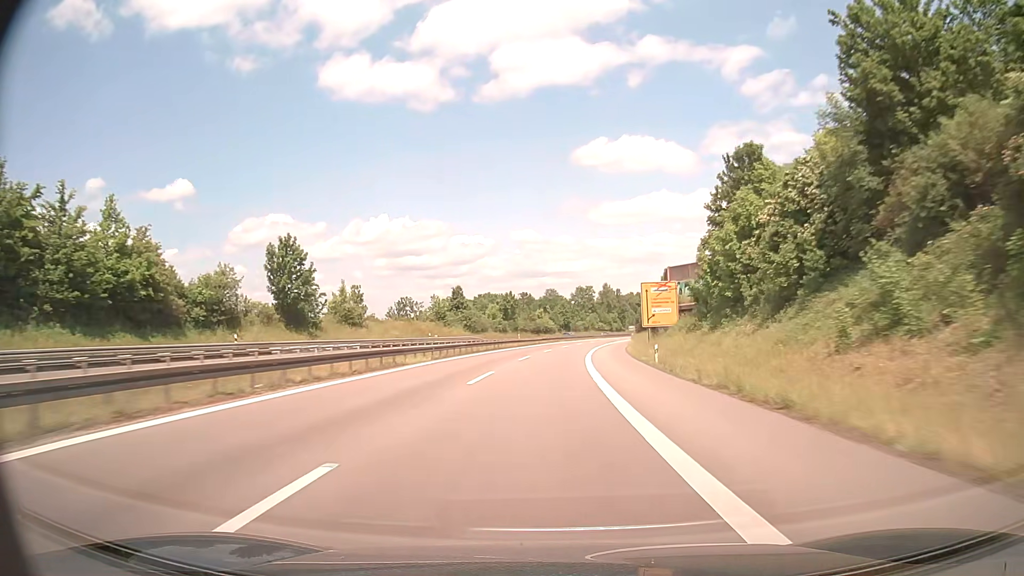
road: trunk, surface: asphalt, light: Day
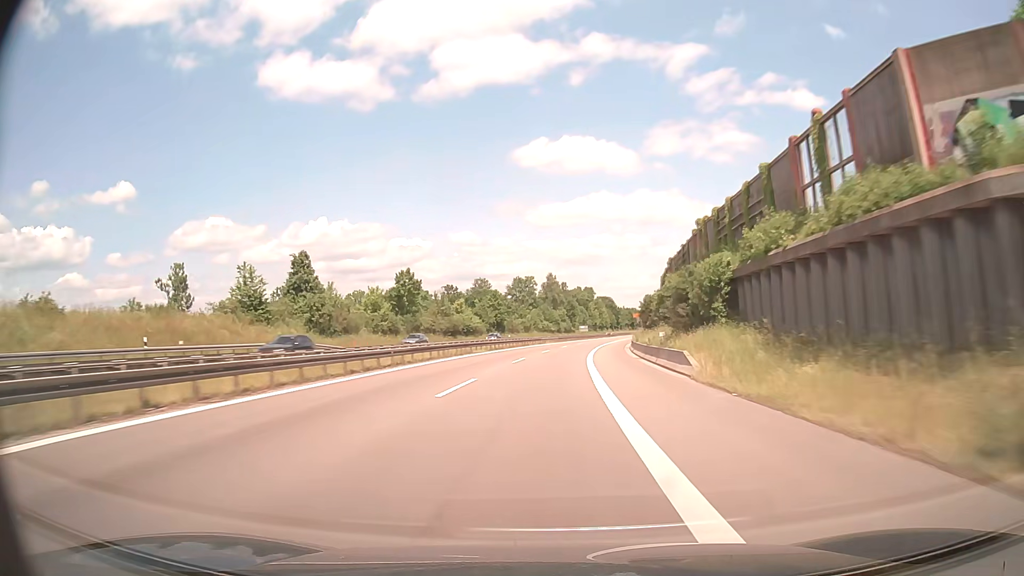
(+2.9, +58.0) m; +5°
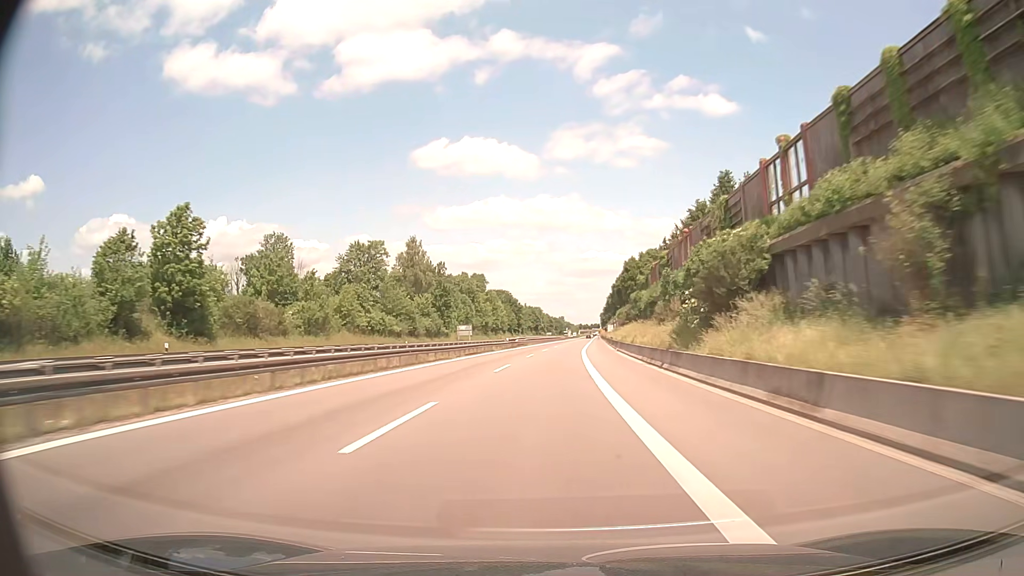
(+7.8, +96.6) m; +9°
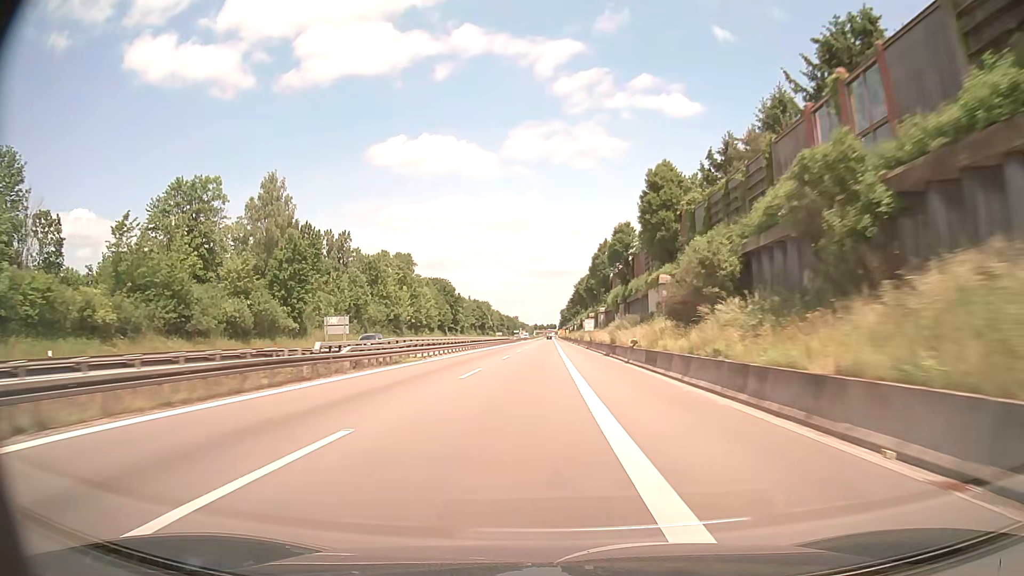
(+2.4, +58.2) m; +4°
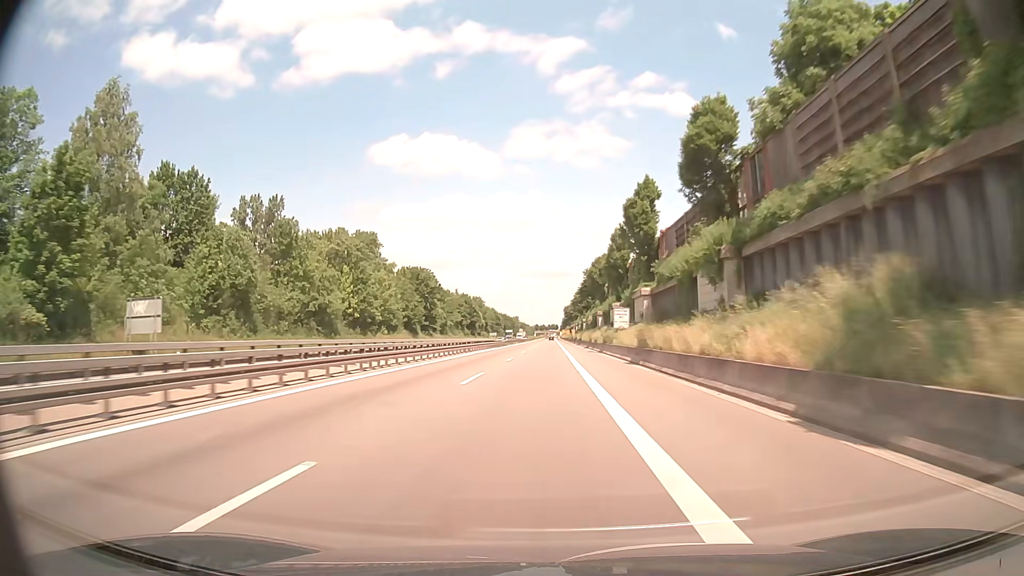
(-0.1, +38.6) m; 0°
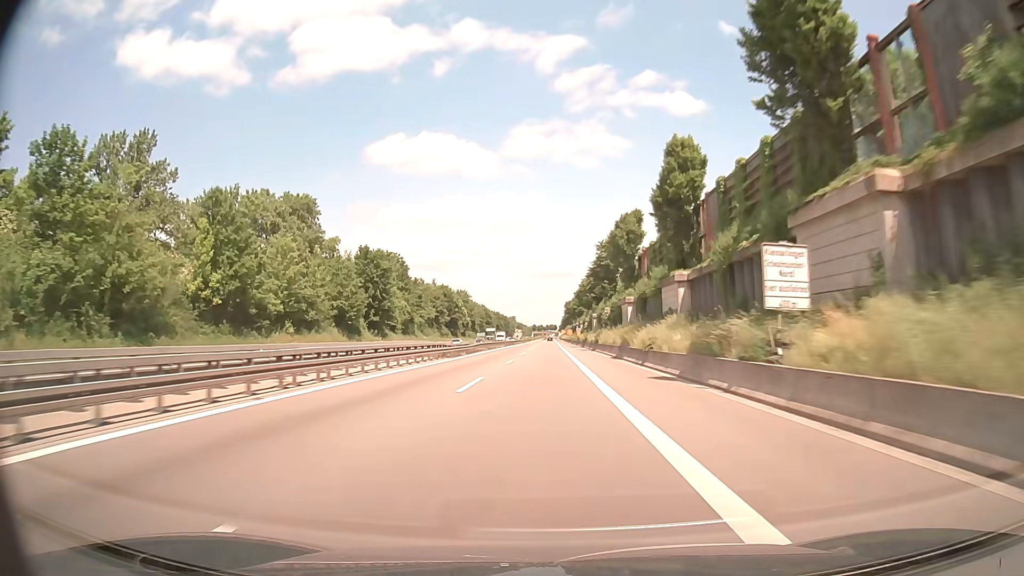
(0.0, +38.6) m; 0°
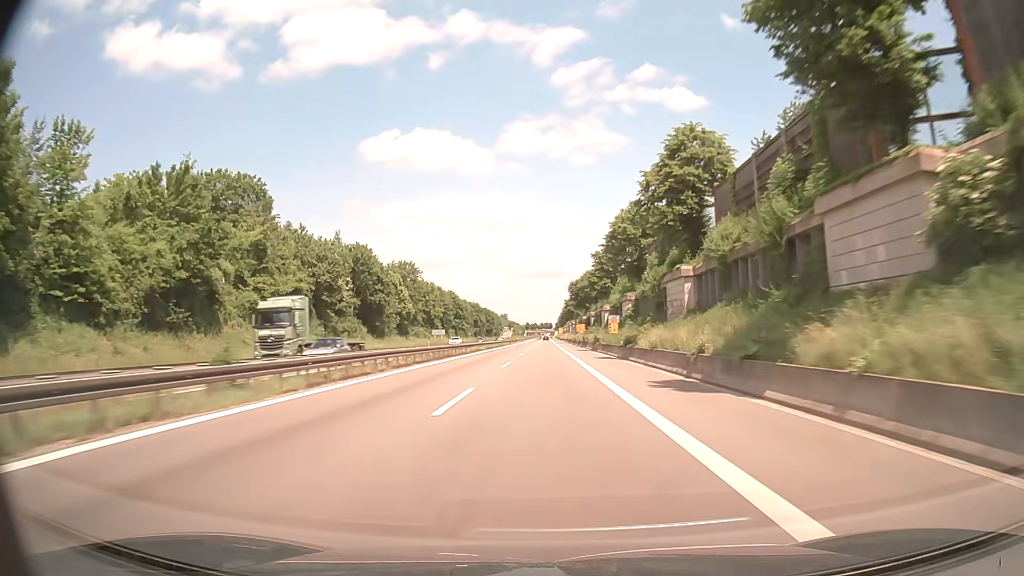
(+0.2, +77.3) m; +1°
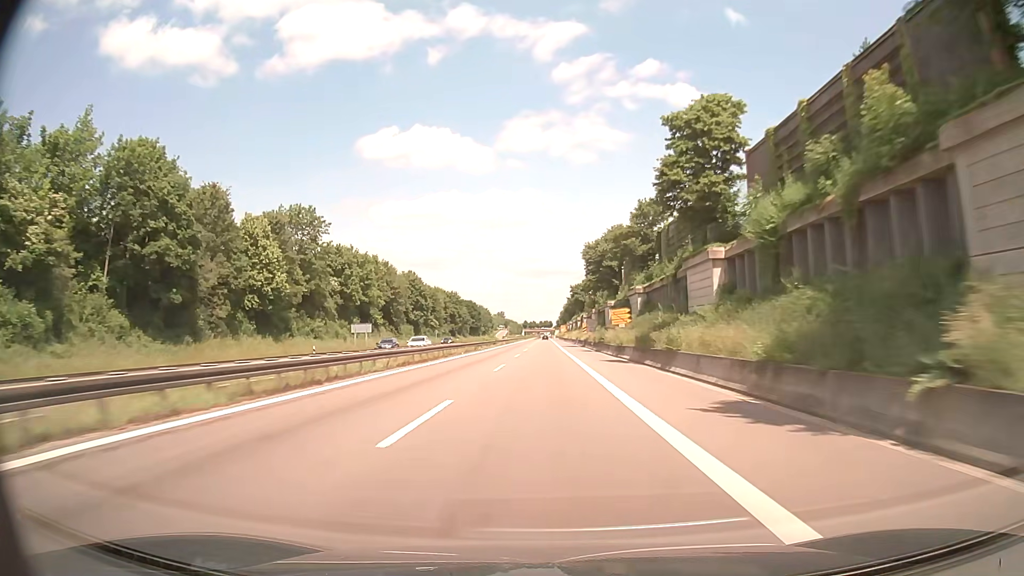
(0.0, +57.6) m; 0°
(0, +10) (0, +20) (0, +30) (0, +40) (0, +50) (0, +60) (0, +70) (0, +80) (-1, +90) (-1, +100) m
